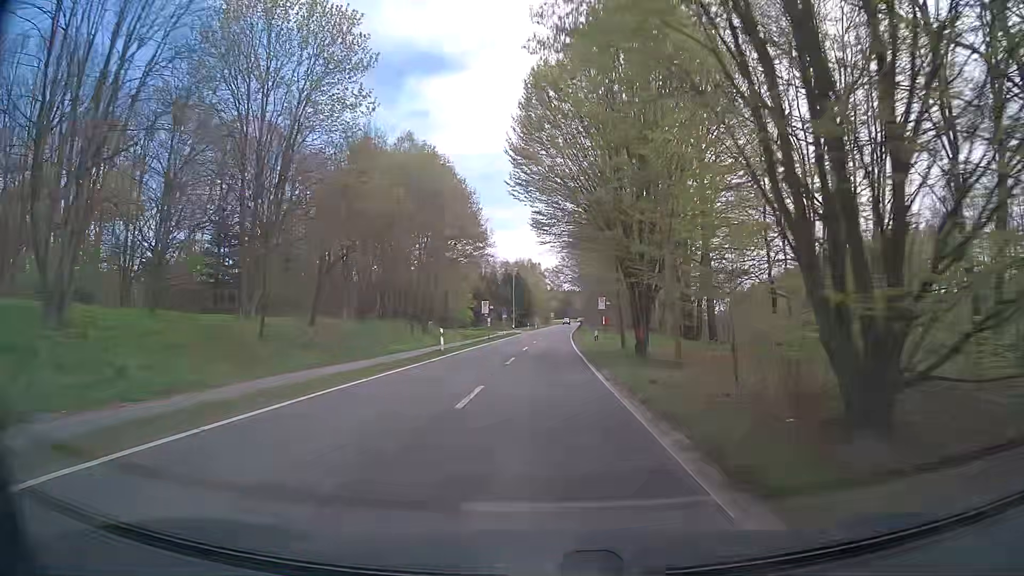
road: tertiary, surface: asphalt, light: Day
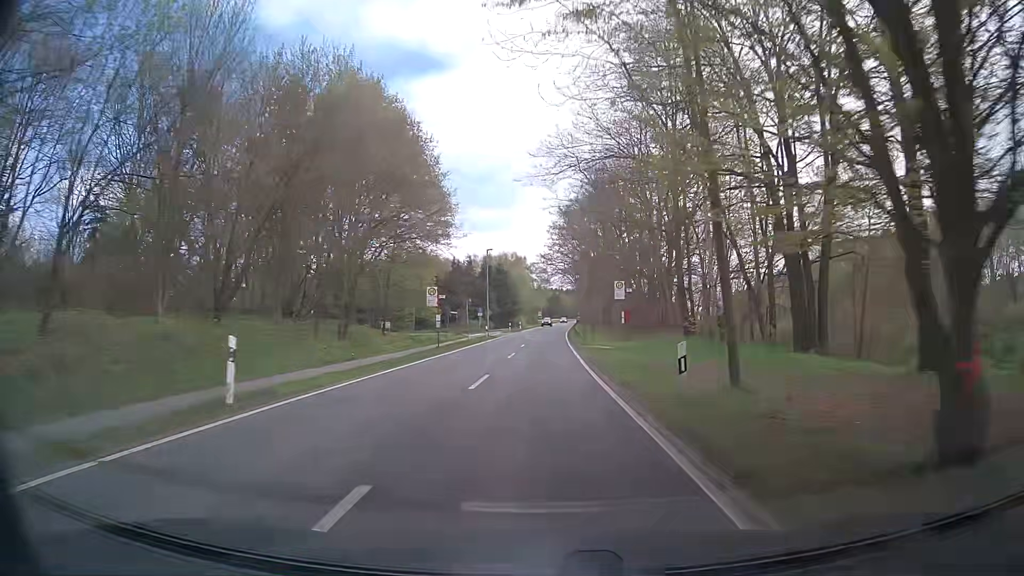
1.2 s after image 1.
(+0.3, +21.5) m; +1°
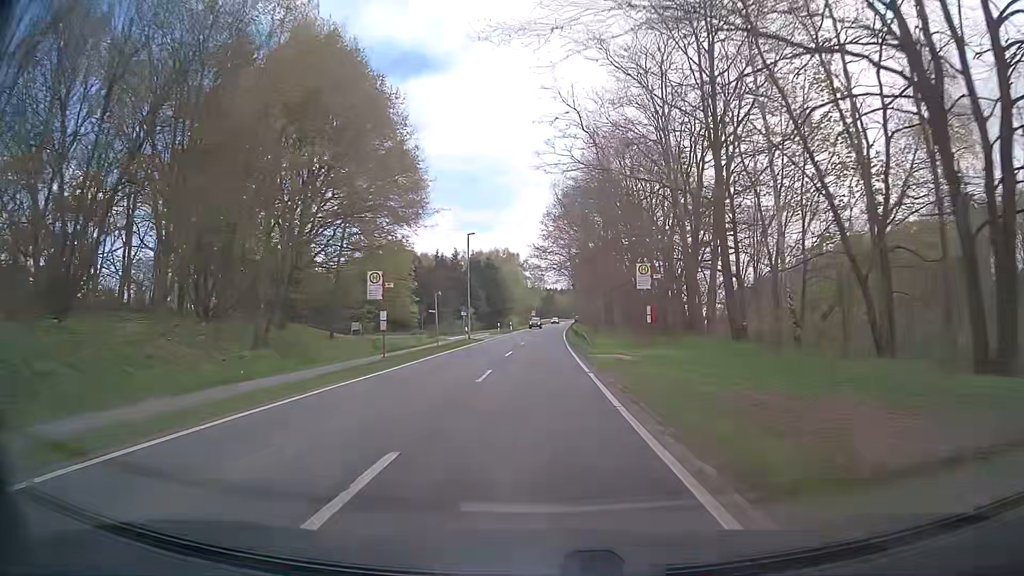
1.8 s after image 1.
(+0.1, +10.7) m; +1°
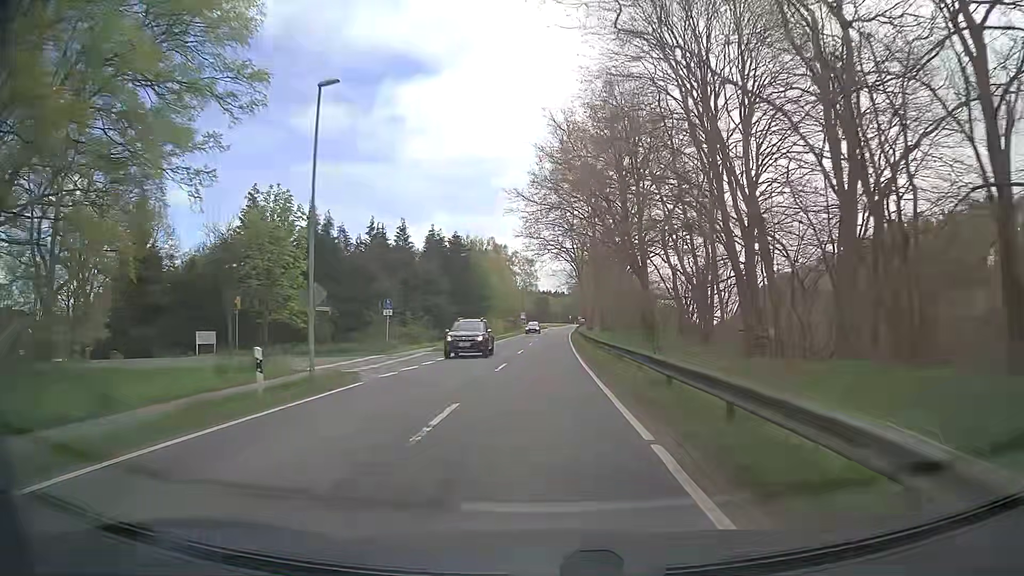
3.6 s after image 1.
(+0.1, +32.2) m; 0°
